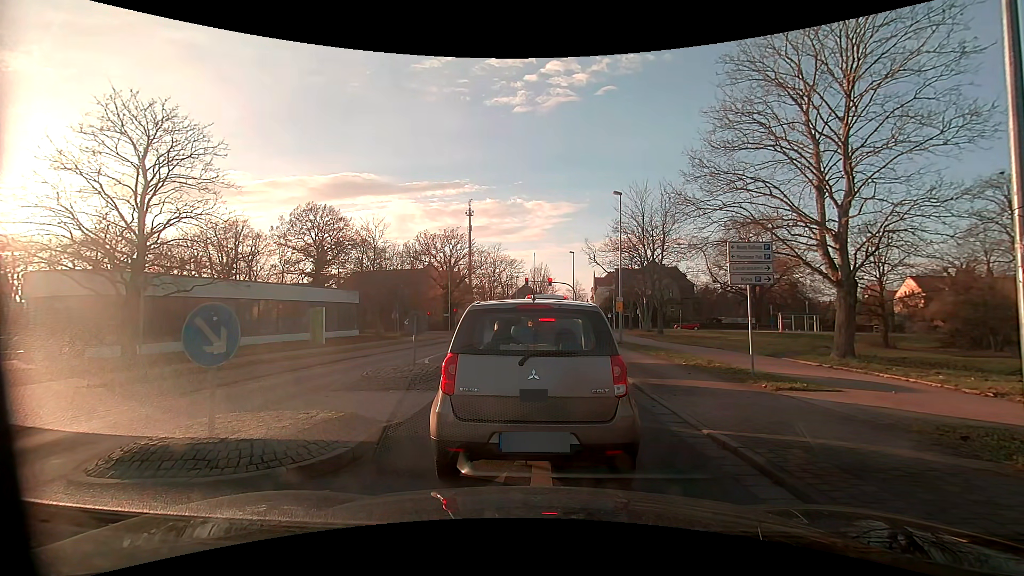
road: residential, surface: asphalt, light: Day
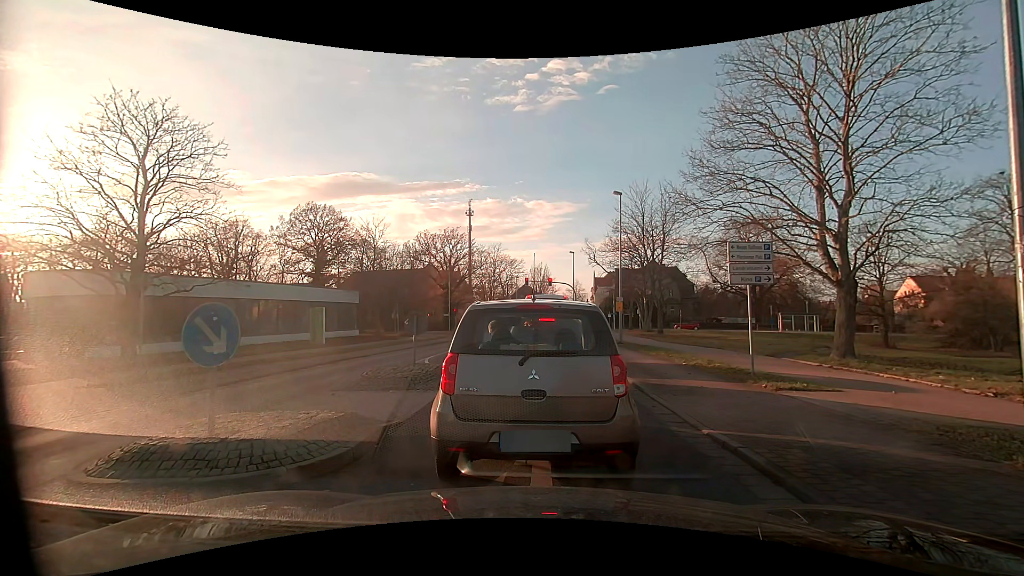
(0.0, 0.0) m; 0°
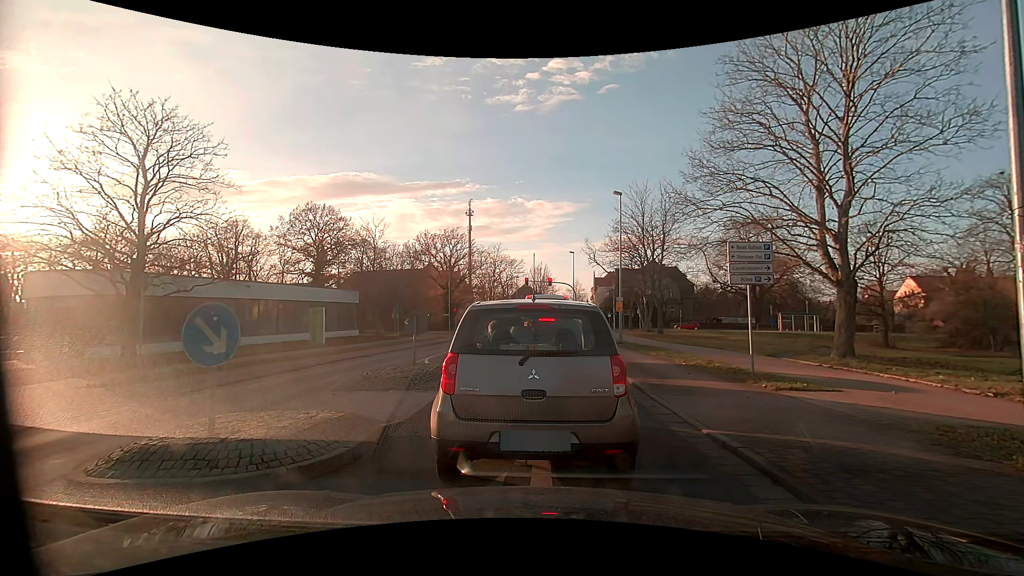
(0.0, 0.0) m; 0°
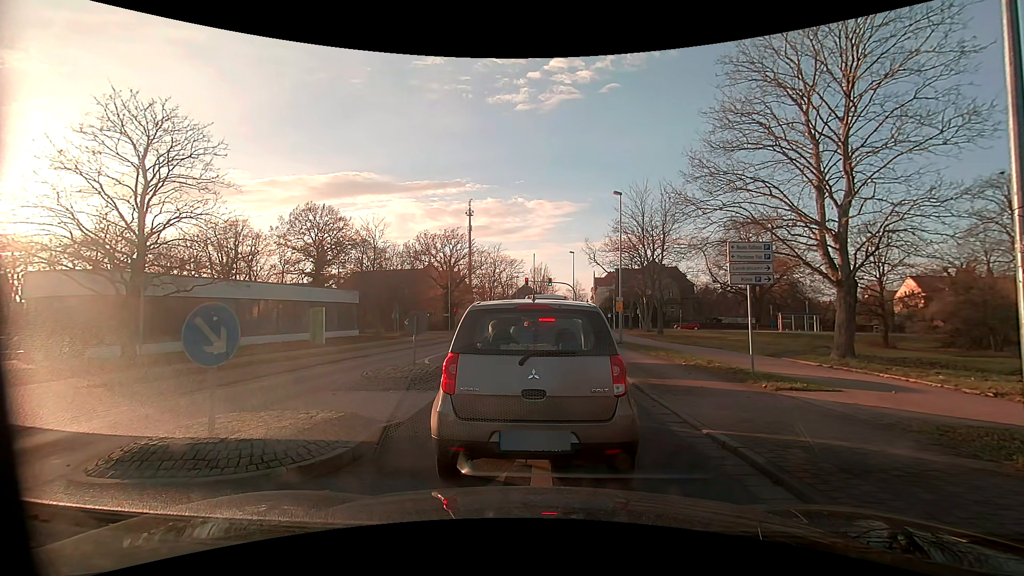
(0.0, 0.0) m; 0°
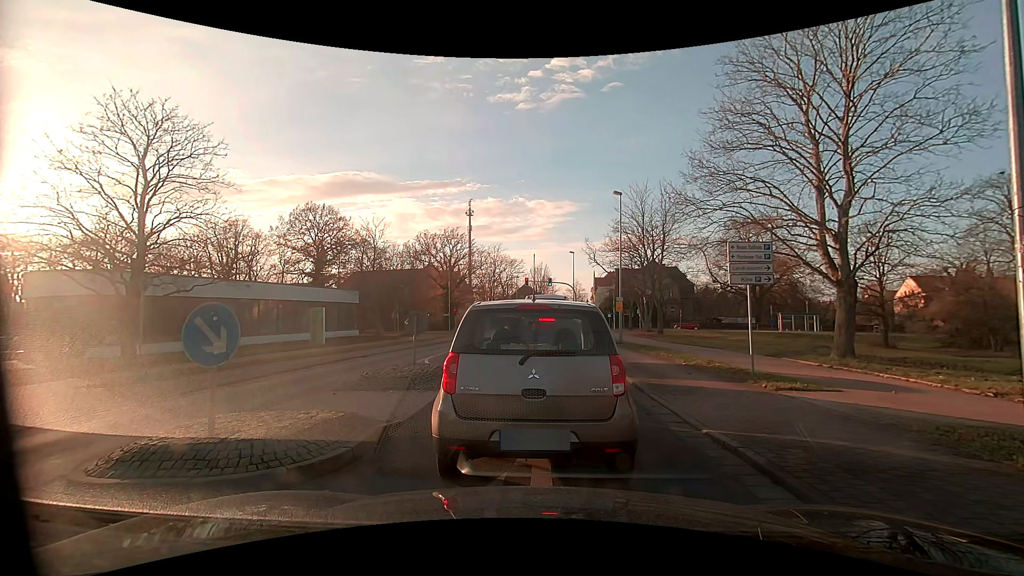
(0.0, 0.0) m; 0°
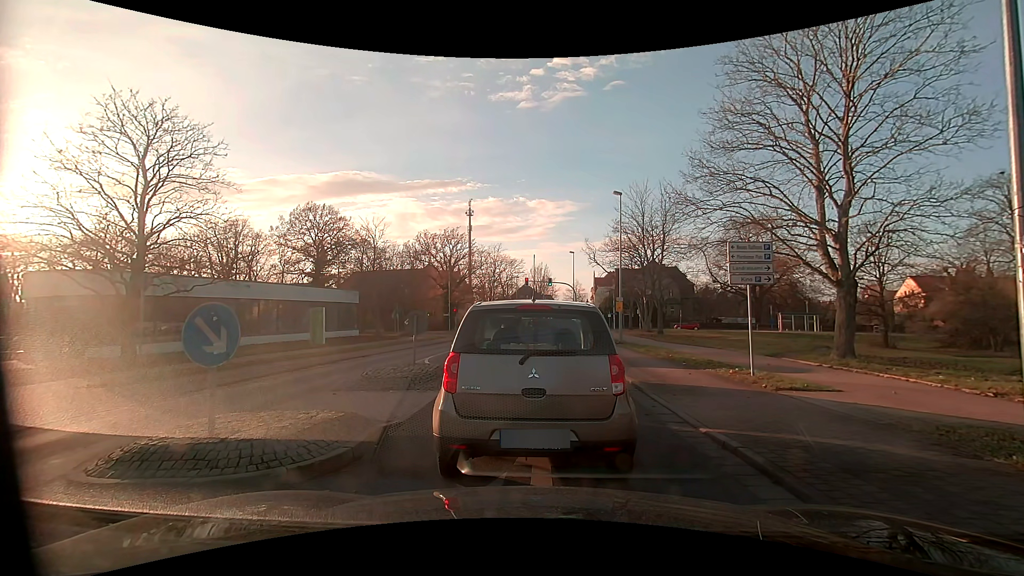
(0.0, 0.0) m; 0°
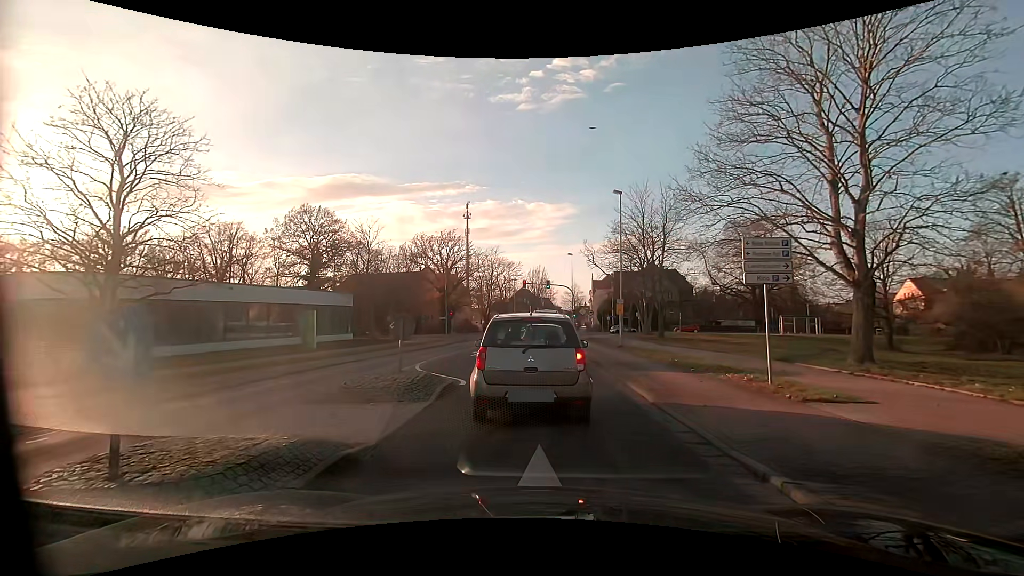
(0.0, +1.1) m; 0°
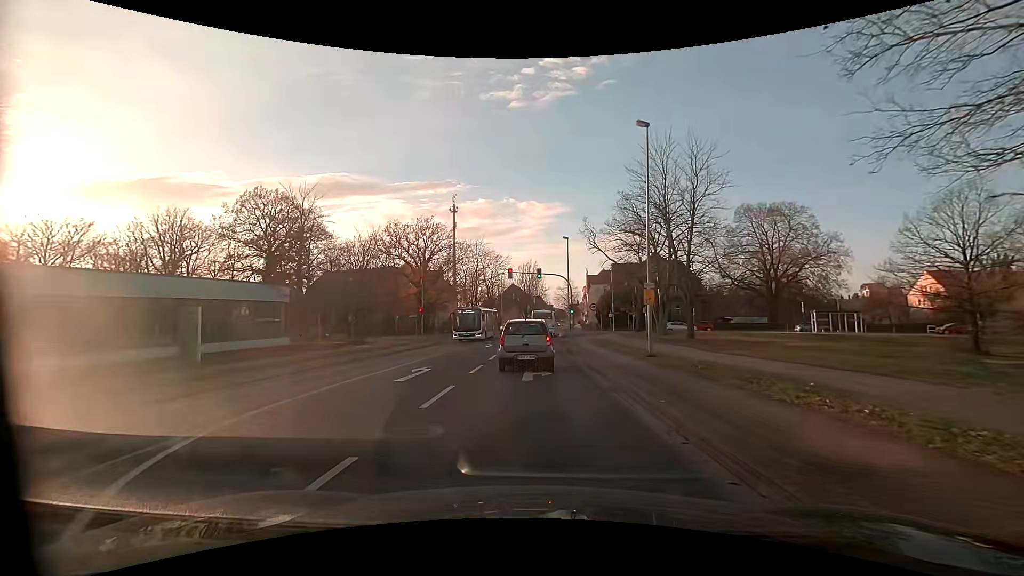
(+0.4, +11.6) m; +2°
(0, +10) (0, +20) (0, +30) (0, +40) (0, +50) (+1, +60) (+7, +67) (+17, +70) (+27, +68) (+37, +66) m
